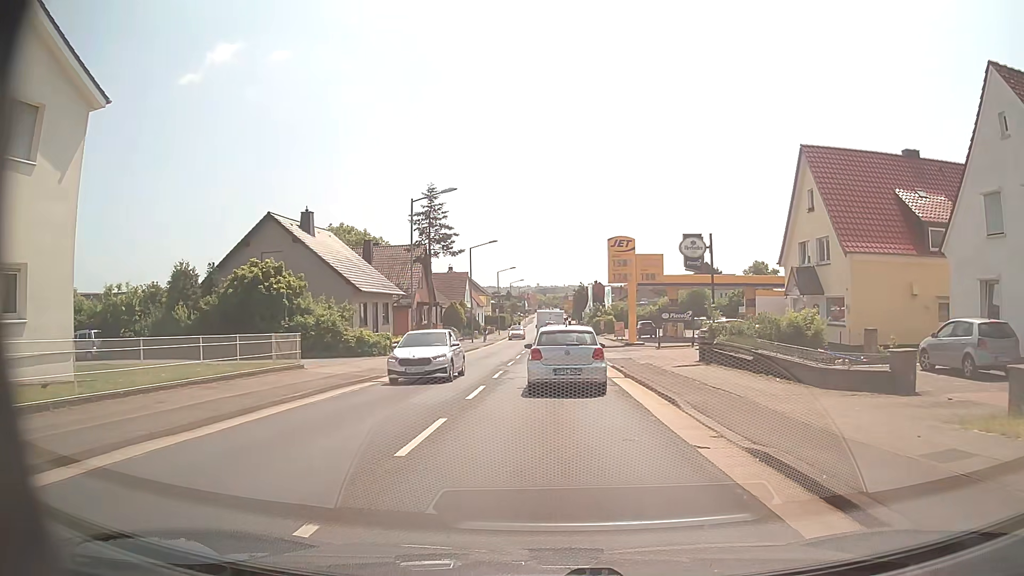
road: secondary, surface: asphalt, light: Day
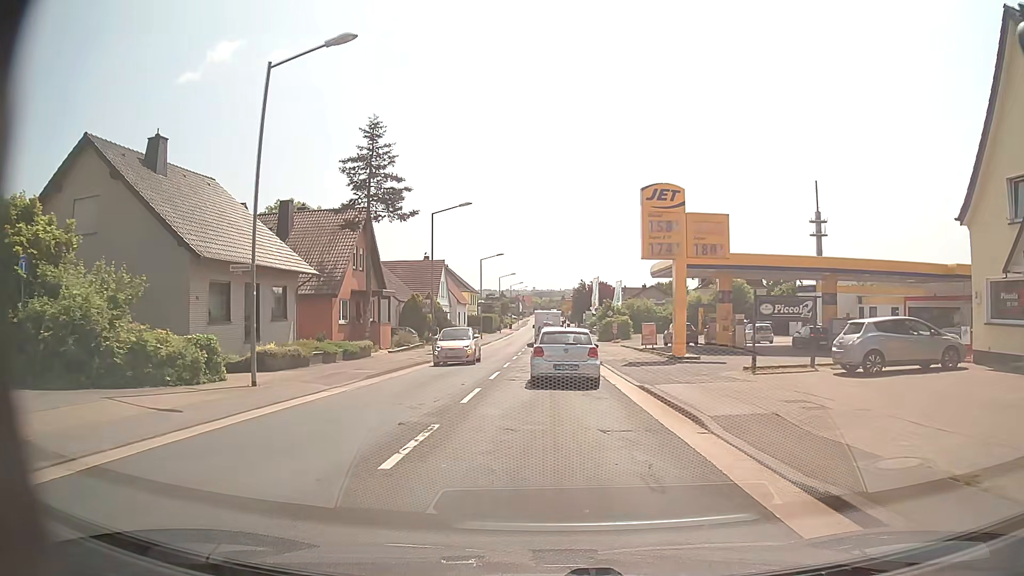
(0.0, +19.3) m; 0°
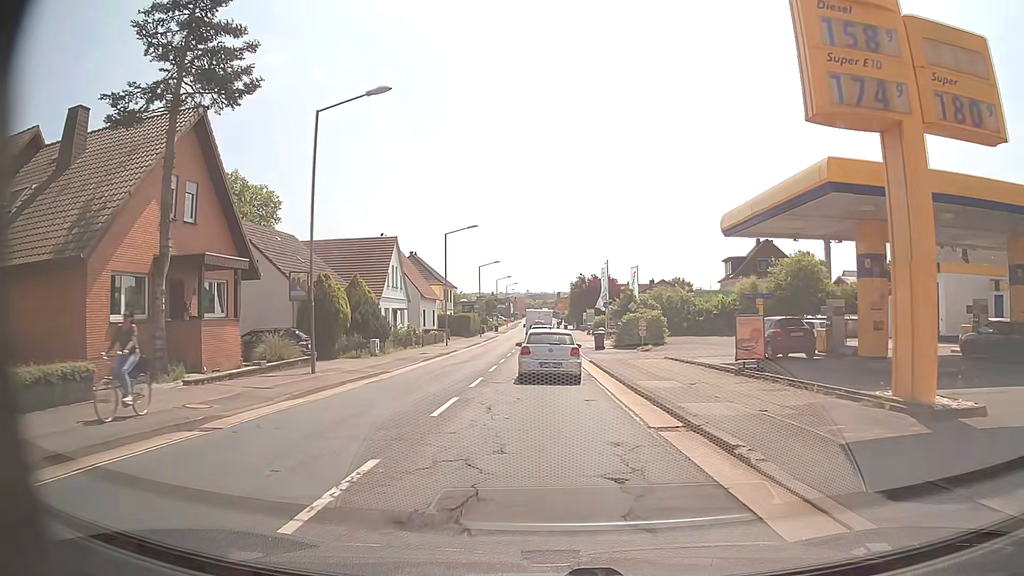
(+0.1, +21.2) m; +1°
(0, +10) (0, +20) (0, +30) (-1, +40) (-1, +50) (-1, +60) (-1, +70) (-1, +80) (-1, +90) (-2, +100) m
